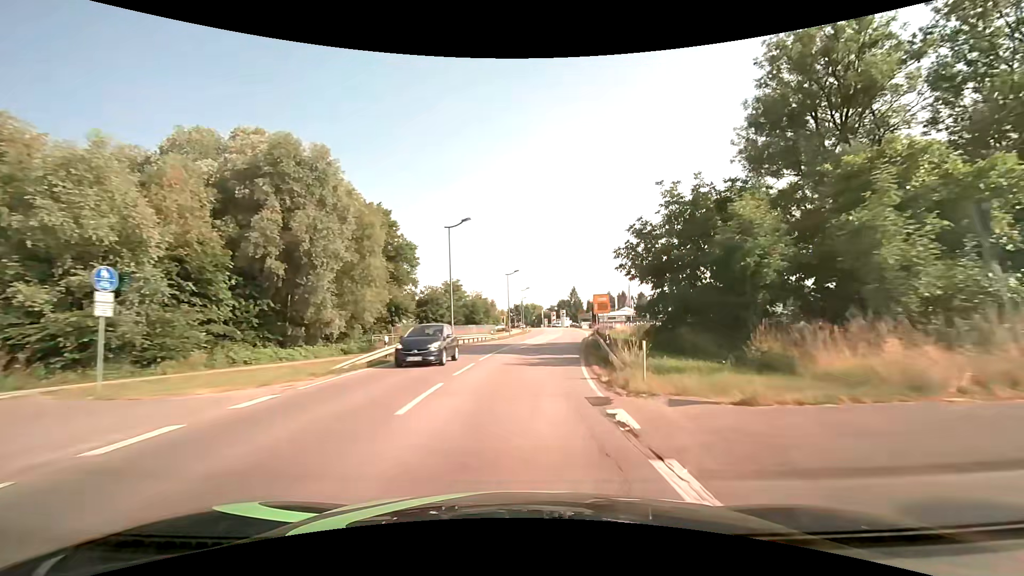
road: secondary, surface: asphalt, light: Day
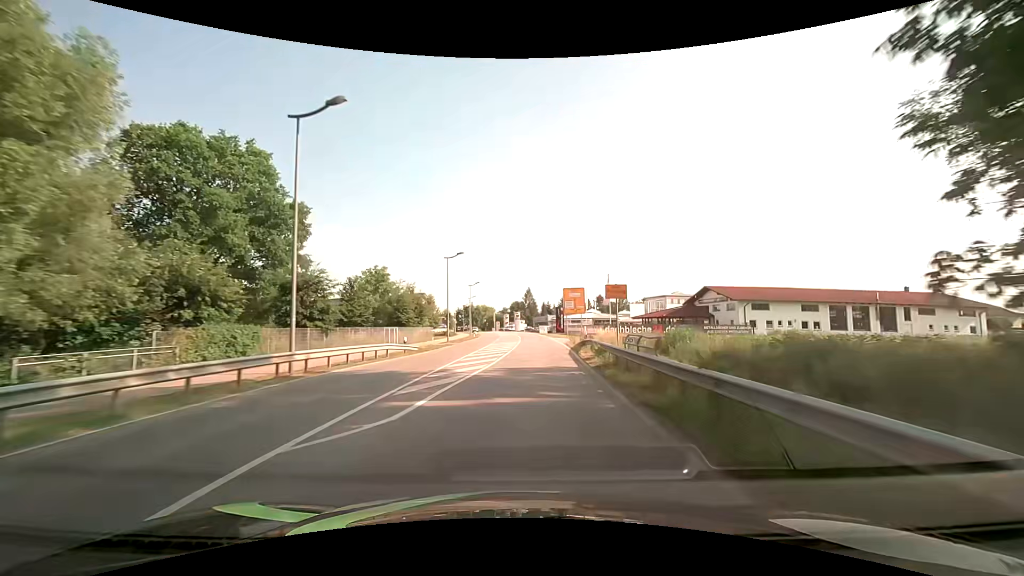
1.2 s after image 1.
(+1.1, +22.2) m; +6°
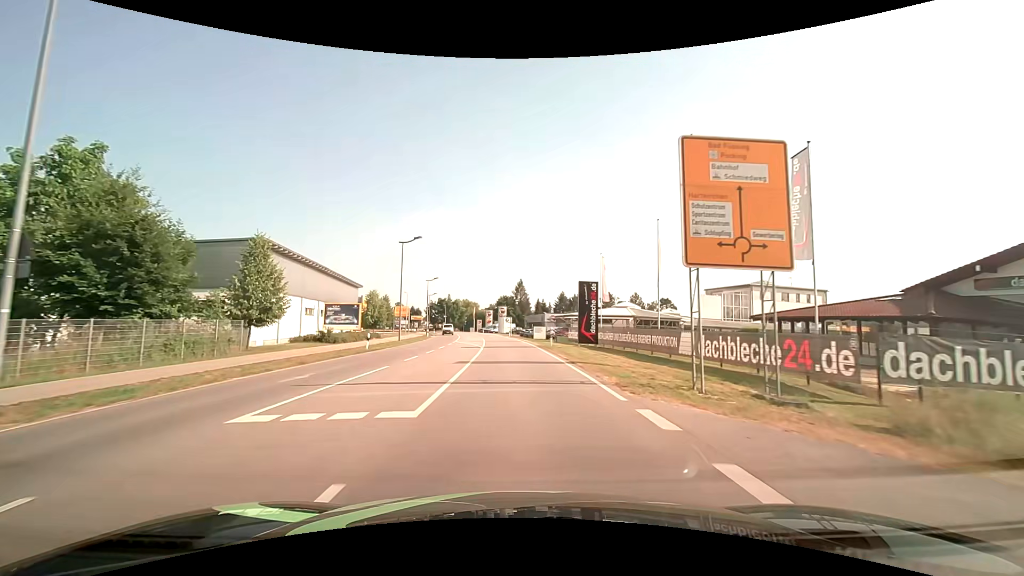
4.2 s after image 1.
(+1.9, +48.7) m; +1°
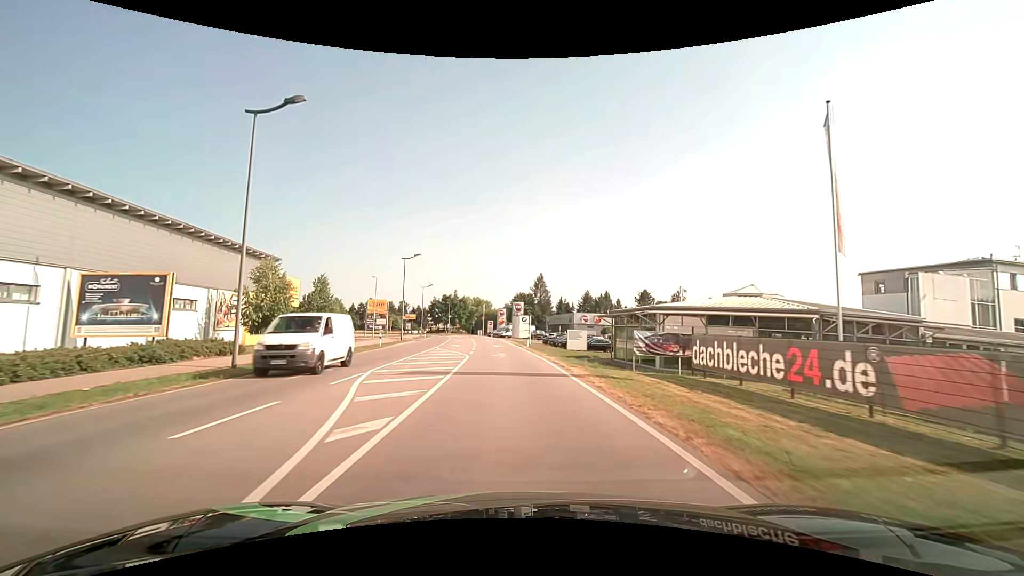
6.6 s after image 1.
(-0.6, +32.0) m; -2°
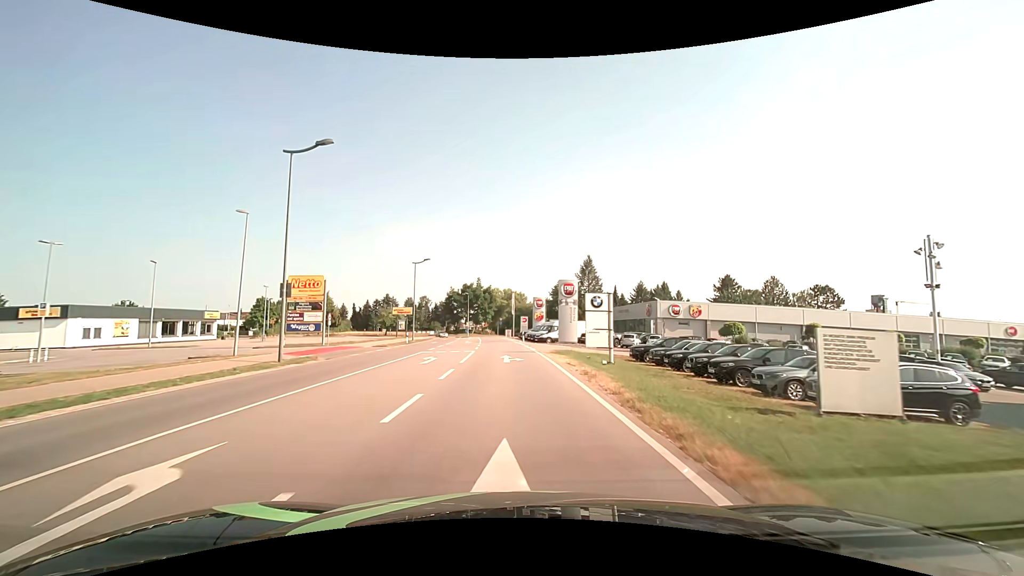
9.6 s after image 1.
(-1.2, +38.6) m; -4°
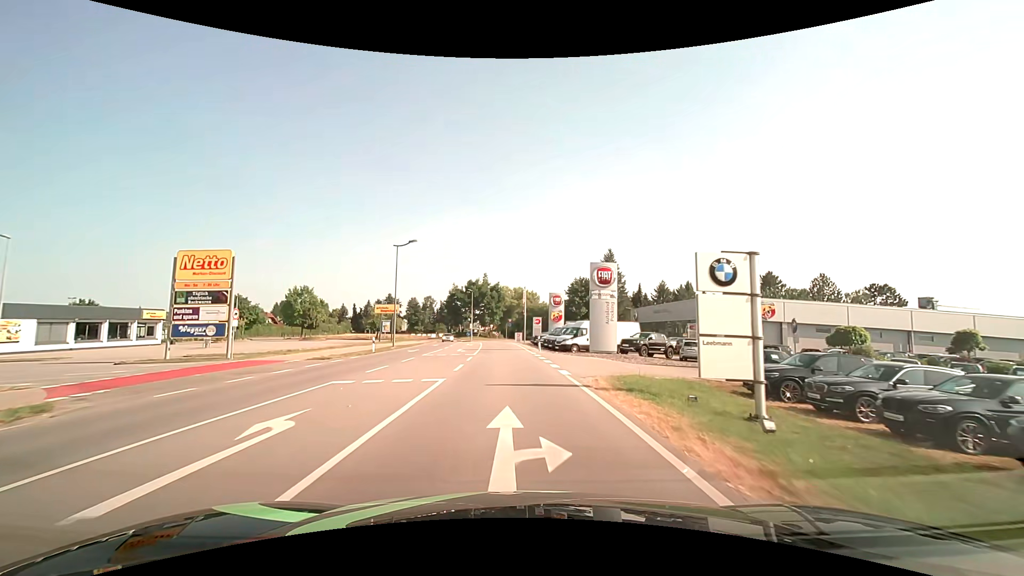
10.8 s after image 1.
(-0.2, +15.4) m; -1°
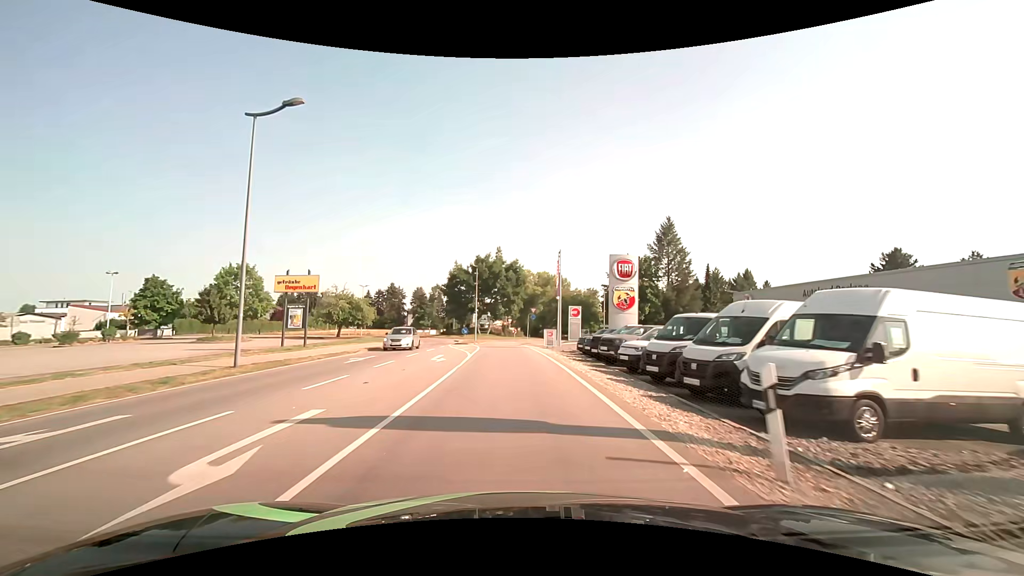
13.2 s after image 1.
(-0.6, +30.9) m; -2°
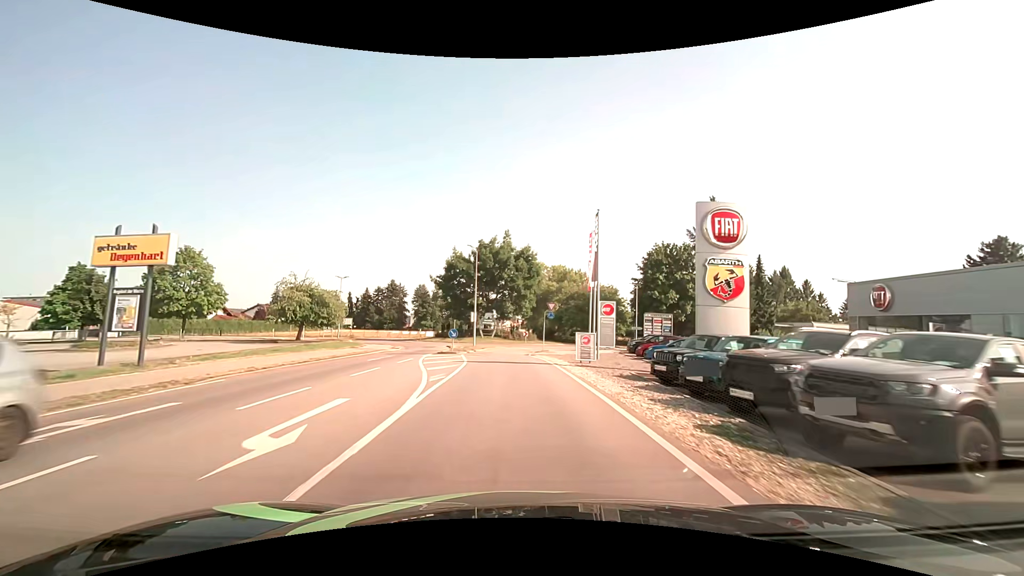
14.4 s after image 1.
(-0.2, +14.9) m; -1°
(0, +10) (0, +20) (-1, +30) (-1, +40) (+1, +50) (+6, +58) (+9, +68) (+6, +77) (+1, +85) (-1, +95) m
